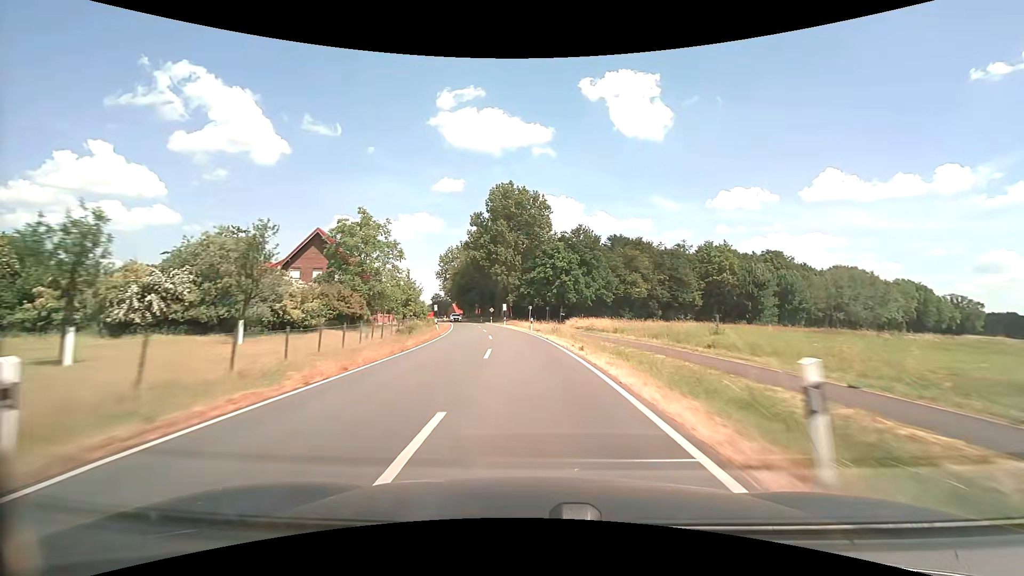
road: secondary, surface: asphalt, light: Day
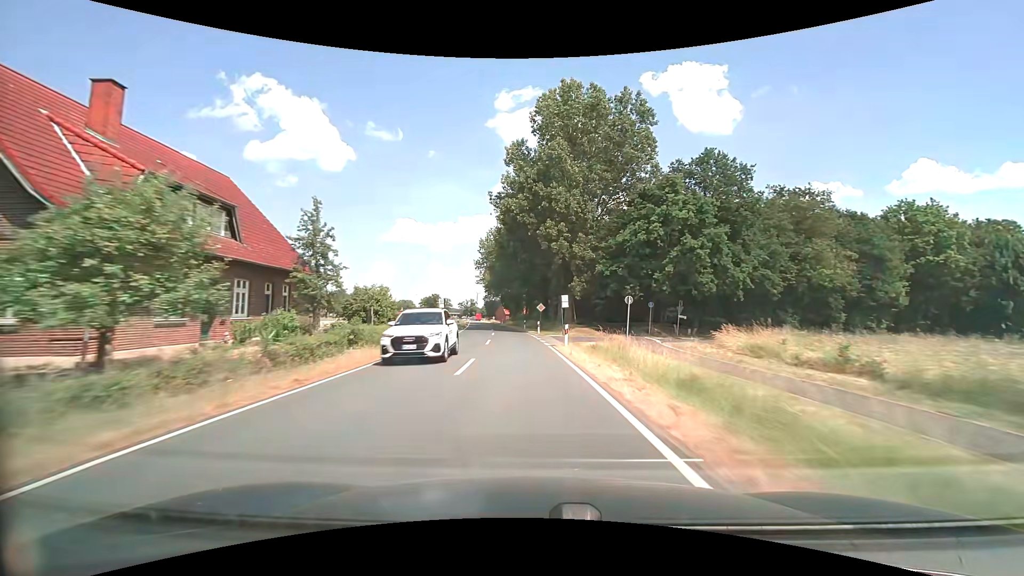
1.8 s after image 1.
(-2.3, +40.0) m; -6°
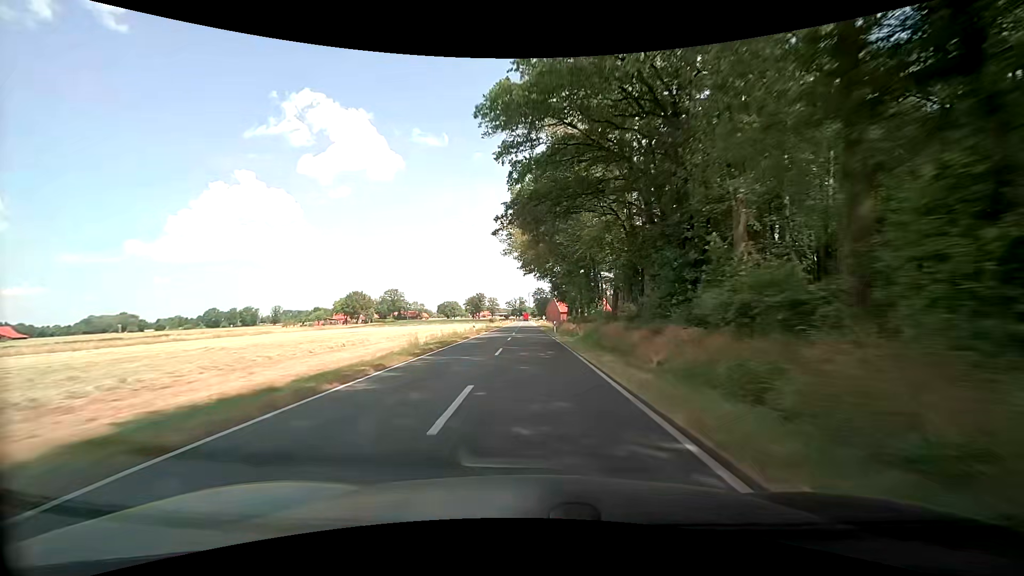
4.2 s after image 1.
(-3.5, +53.8) m; -7°
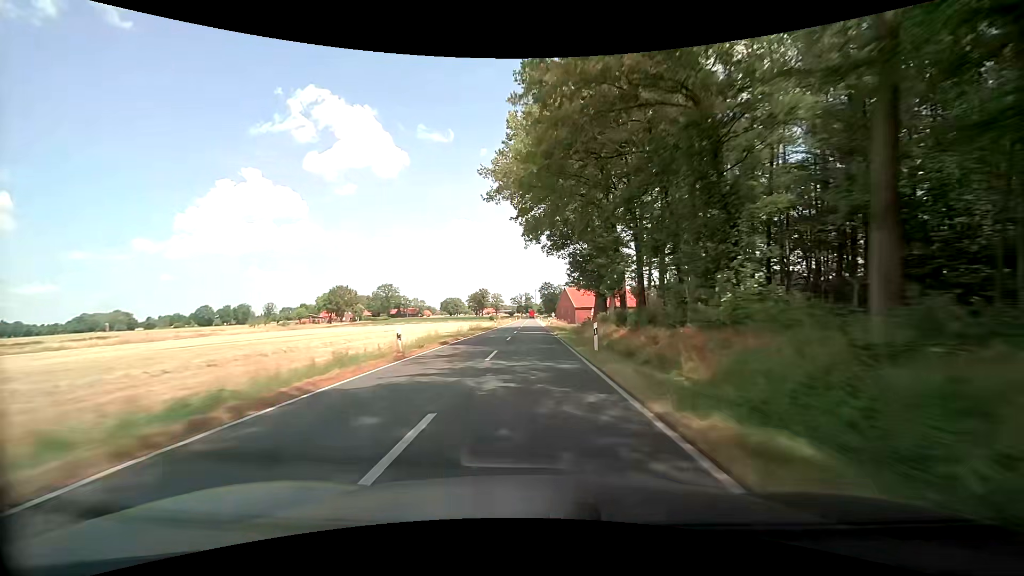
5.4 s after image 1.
(-0.3, +27.1) m; -1°
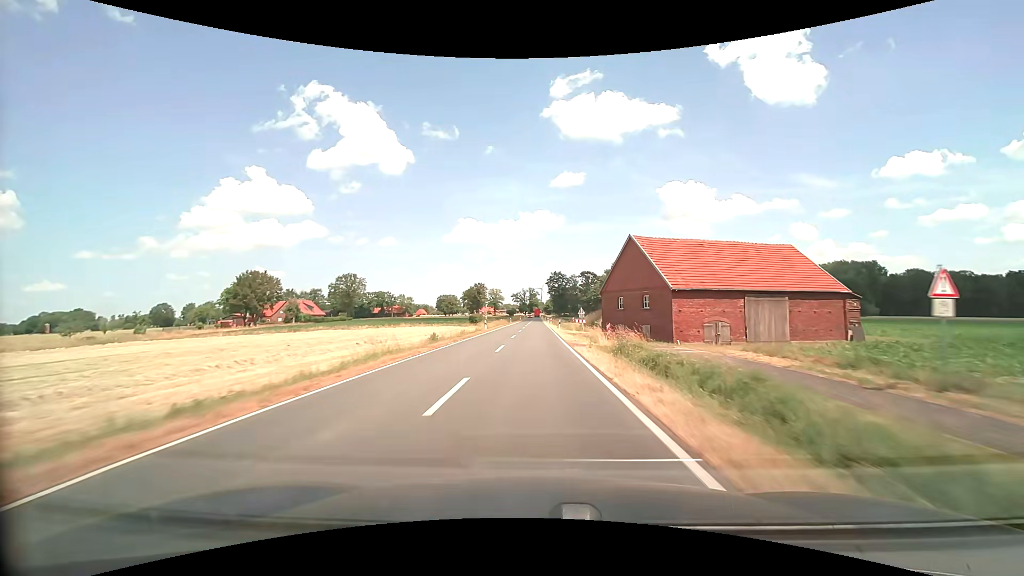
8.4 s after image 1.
(-0.3, +68.3) m; -1°
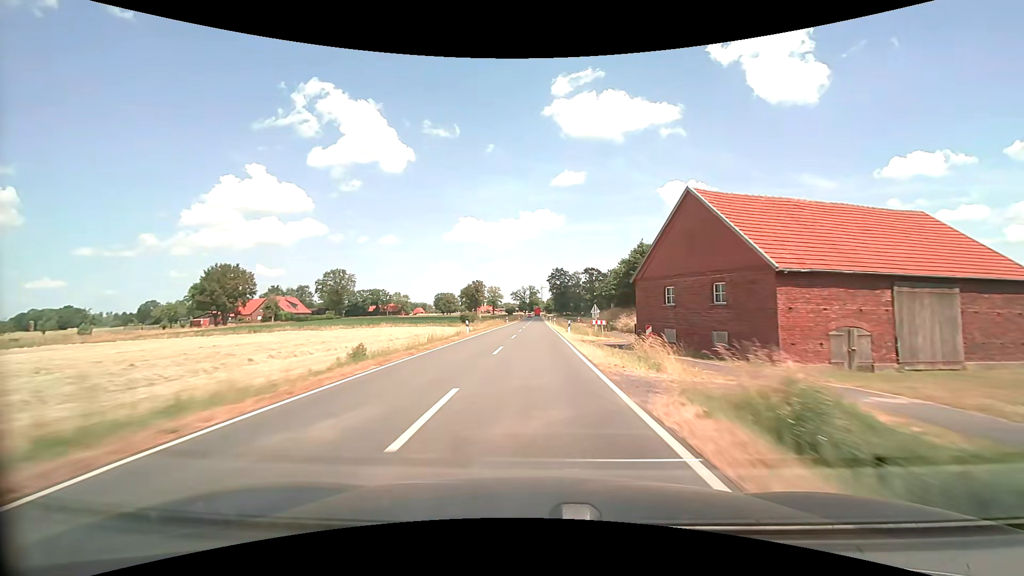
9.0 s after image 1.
(0.0, +13.8) m; 0°
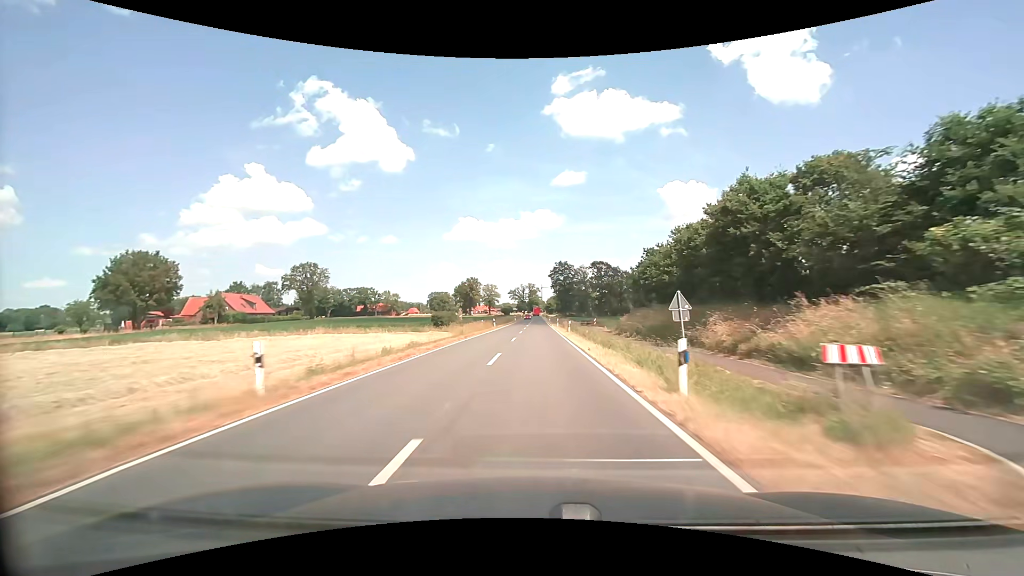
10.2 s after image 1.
(-0.1, +27.7) m; 0°
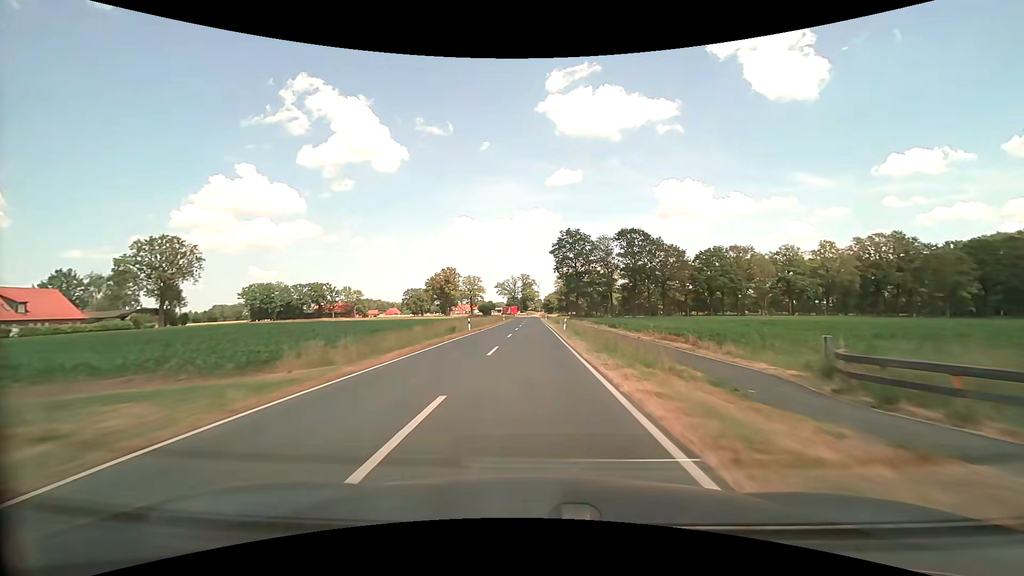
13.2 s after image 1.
(+0.7, +69.5) m; +1°
(0, +10) (0, +20) (0, +30) (0, +40) (0, +50) (0, +60) (0, +70) (0, +80) (0, +90) (0, +100) m
